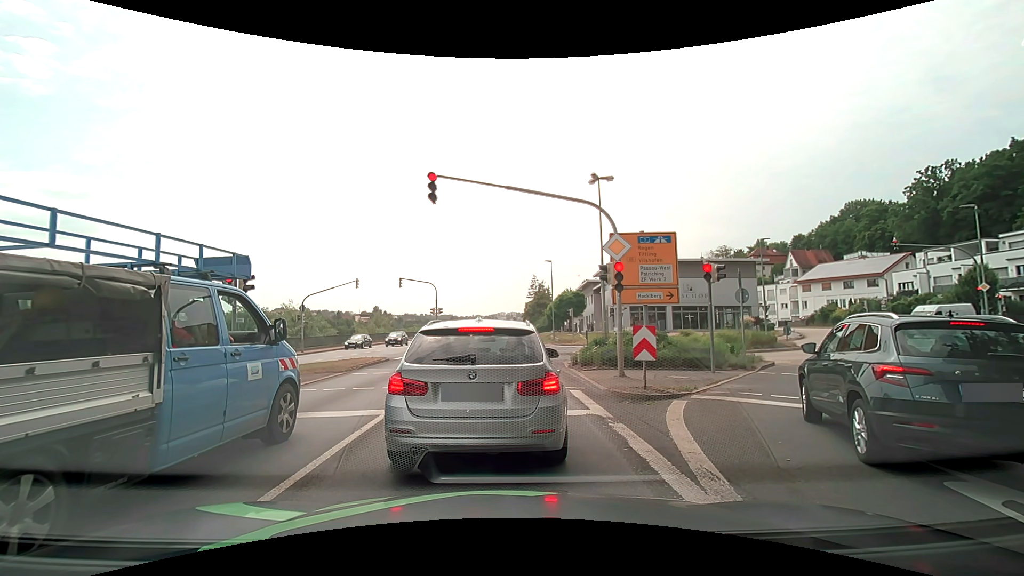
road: primary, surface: asphalt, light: Day
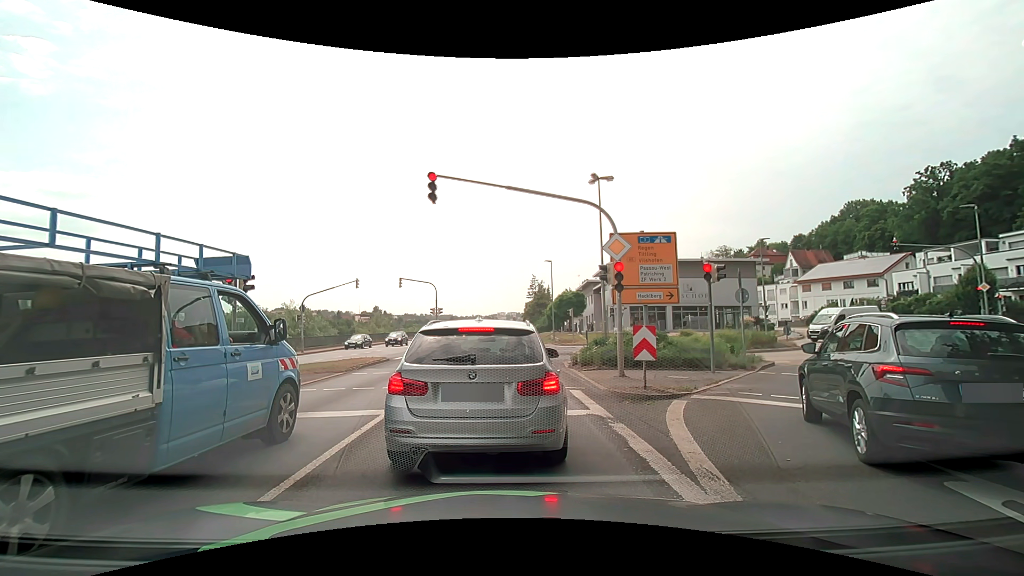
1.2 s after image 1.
(0.0, 0.0) m; 0°
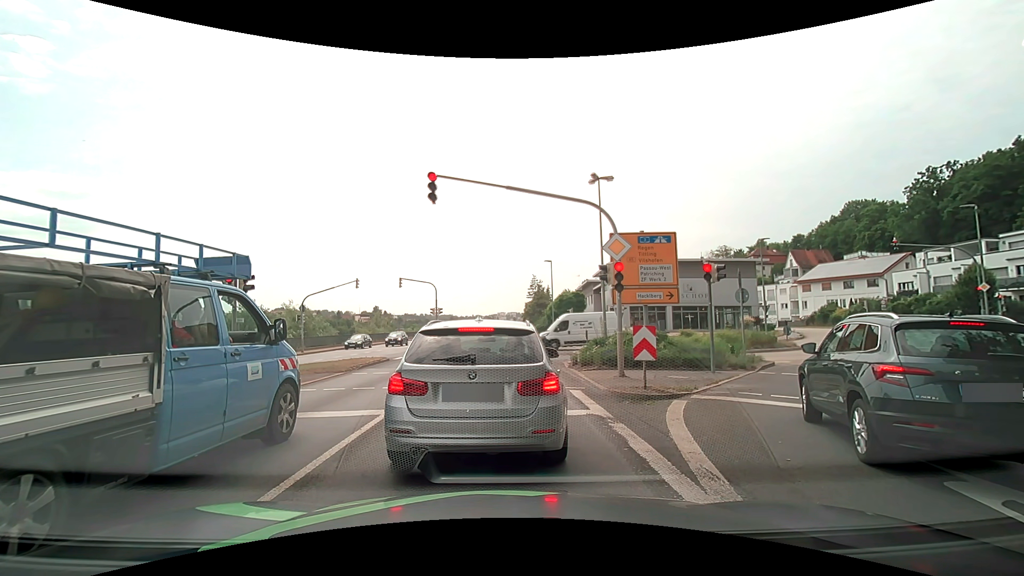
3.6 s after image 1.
(0.0, 0.0) m; 0°
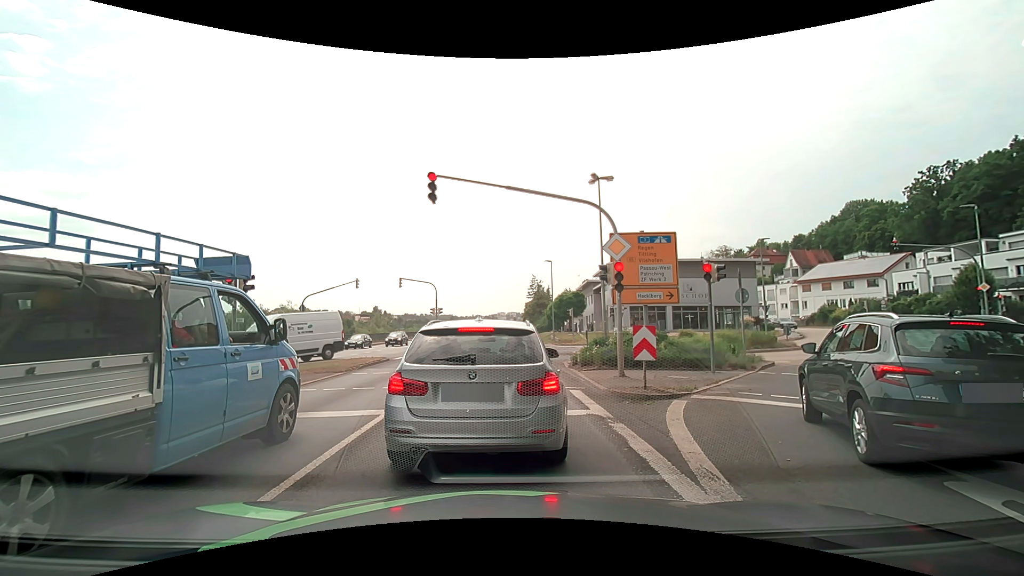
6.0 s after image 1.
(0.0, 0.0) m; 0°
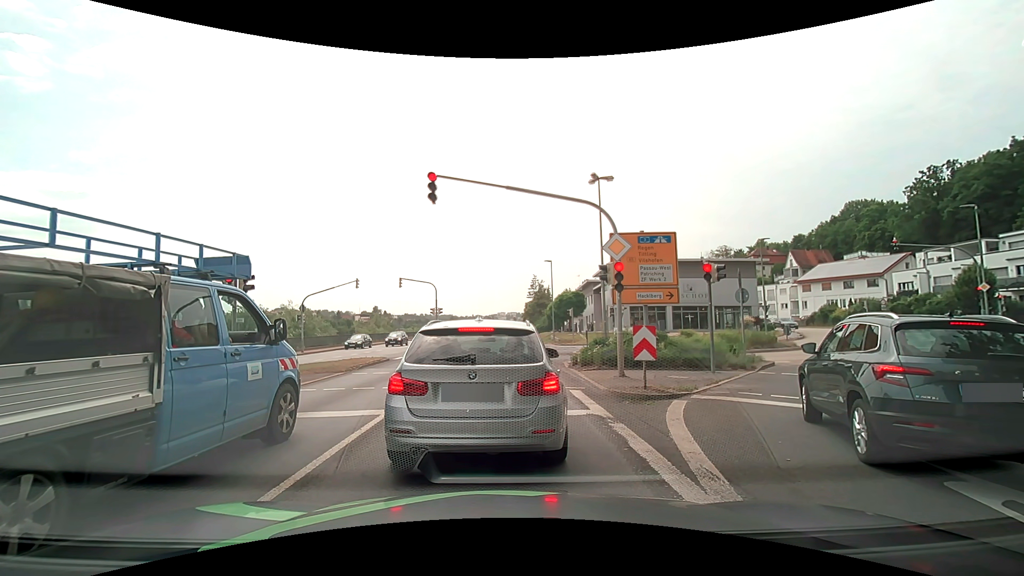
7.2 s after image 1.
(0.0, 0.0) m; 0°
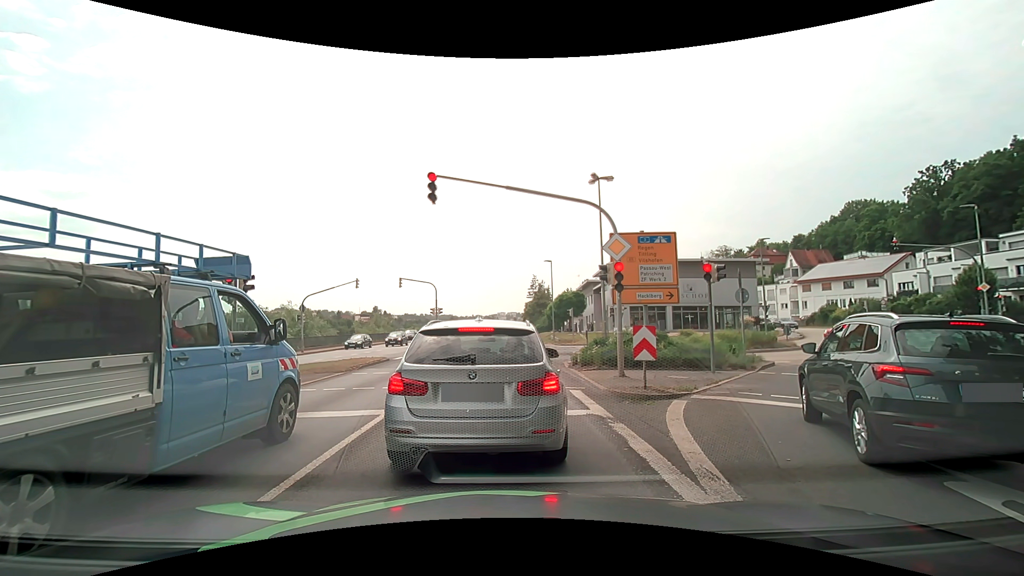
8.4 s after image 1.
(0.0, 0.0) m; 0°
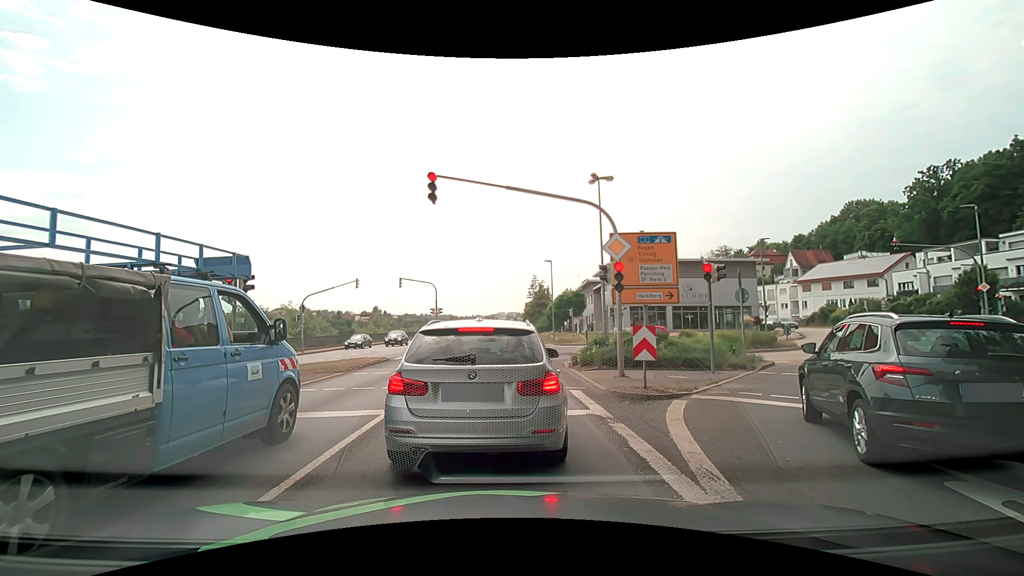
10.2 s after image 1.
(0.0, 0.0) m; 0°
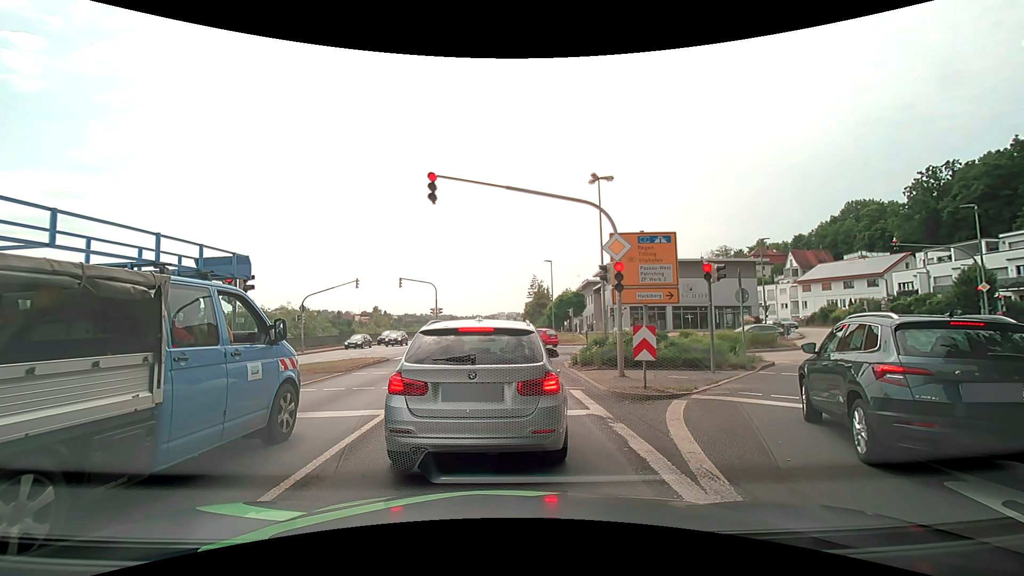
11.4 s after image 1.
(0.0, 0.0) m; 0°
